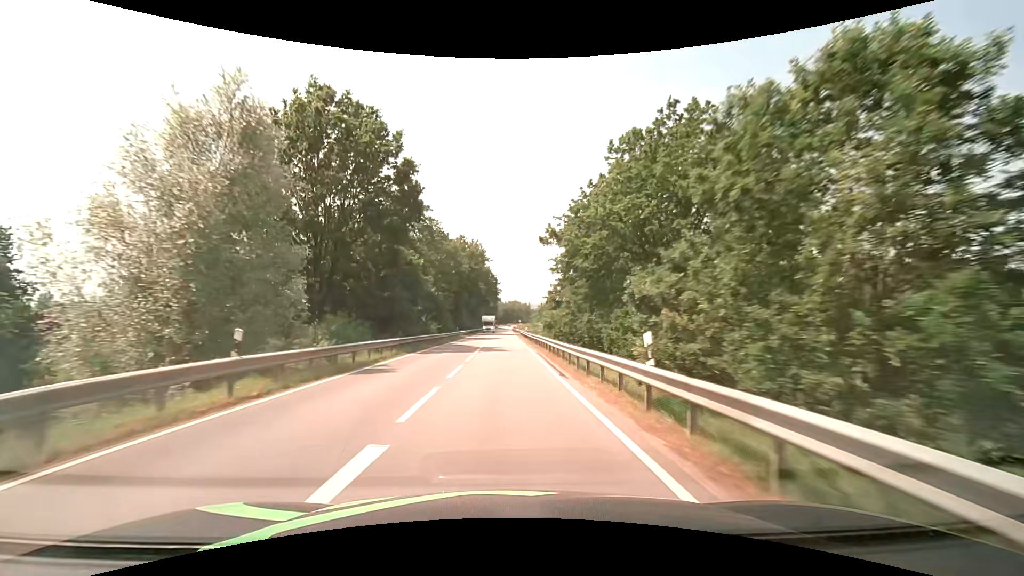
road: secondary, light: Day
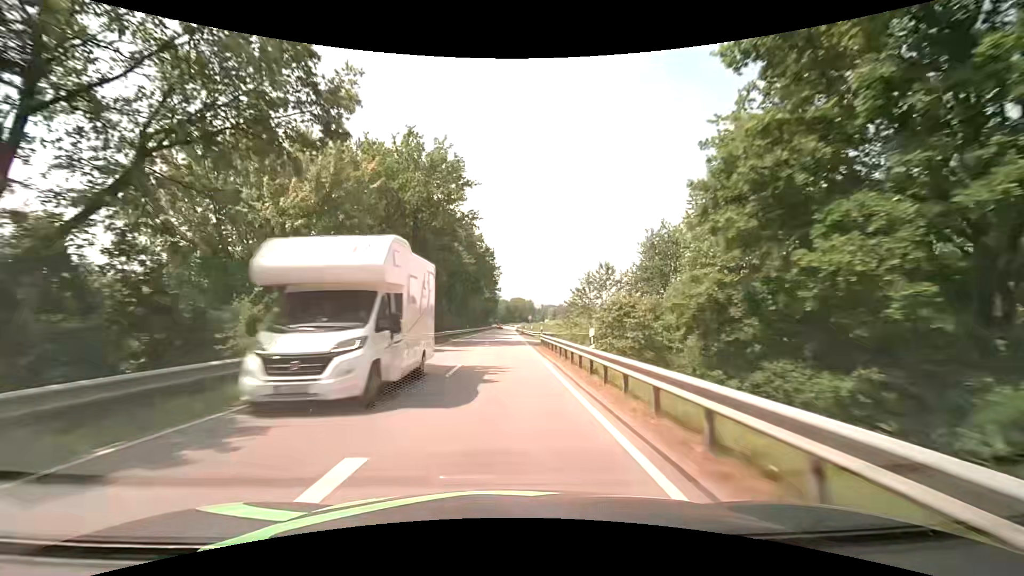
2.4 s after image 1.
(-0.3, +42.8) m; -1°
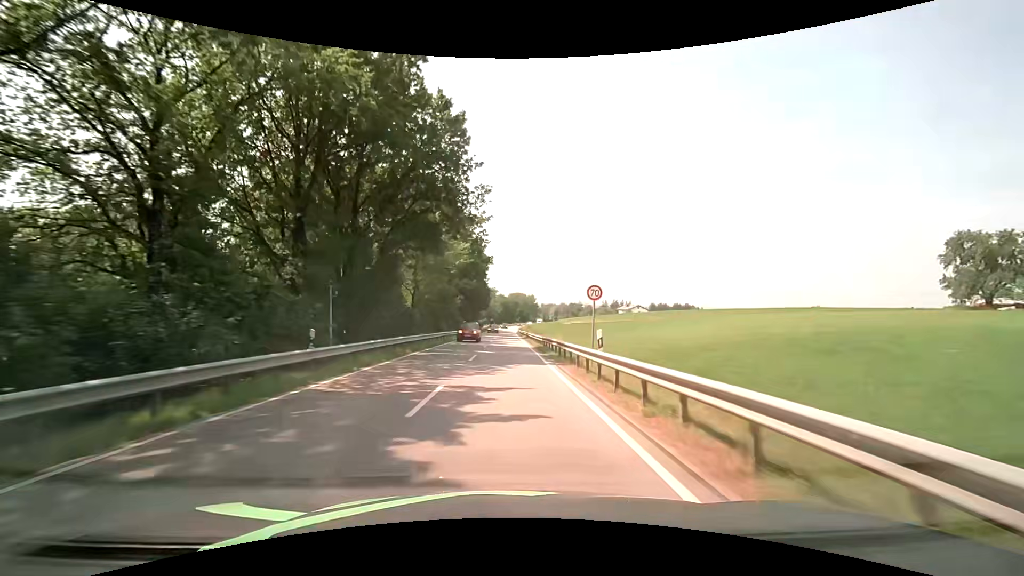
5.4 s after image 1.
(+0.2, +53.6) m; 0°
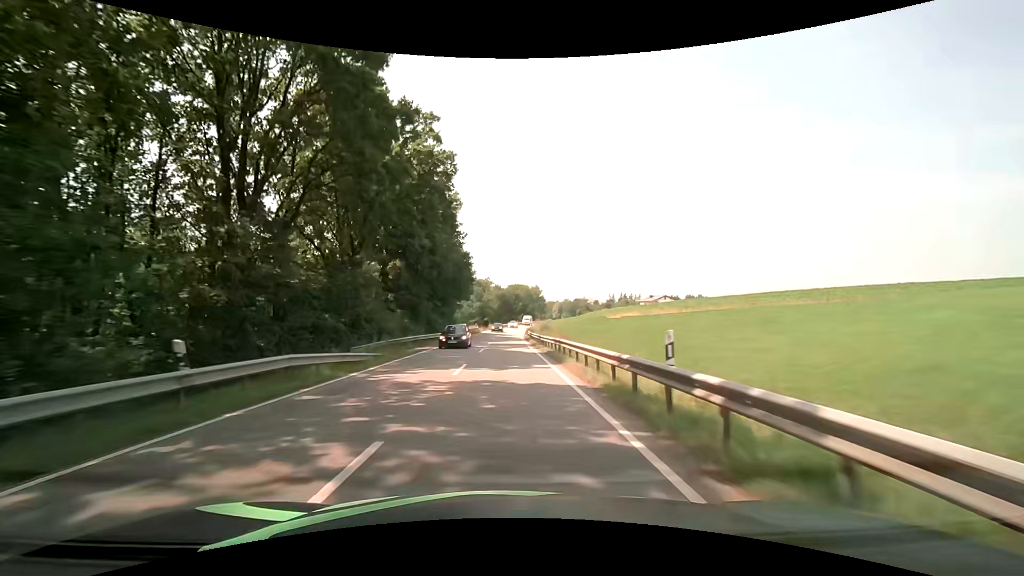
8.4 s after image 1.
(+0.1, +53.7) m; 0°
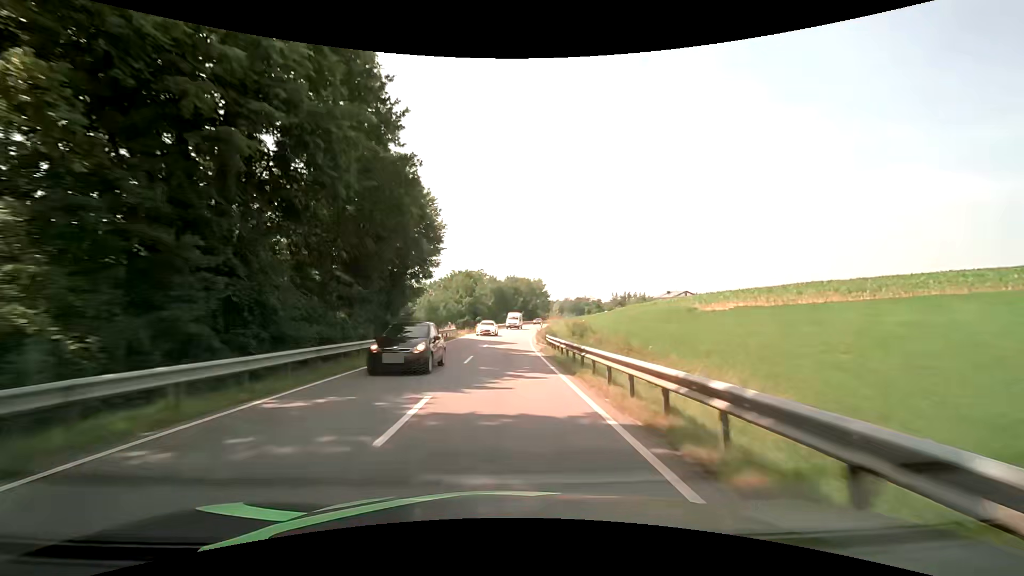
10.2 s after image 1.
(+0.1, +32.2) m; +1°
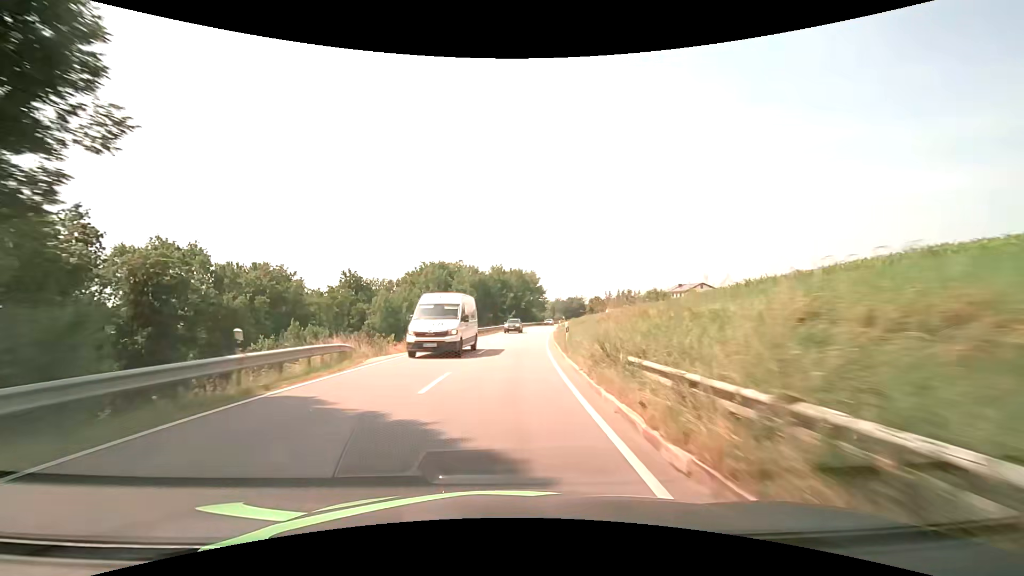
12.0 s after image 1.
(+0.1, +32.2) m; +2°
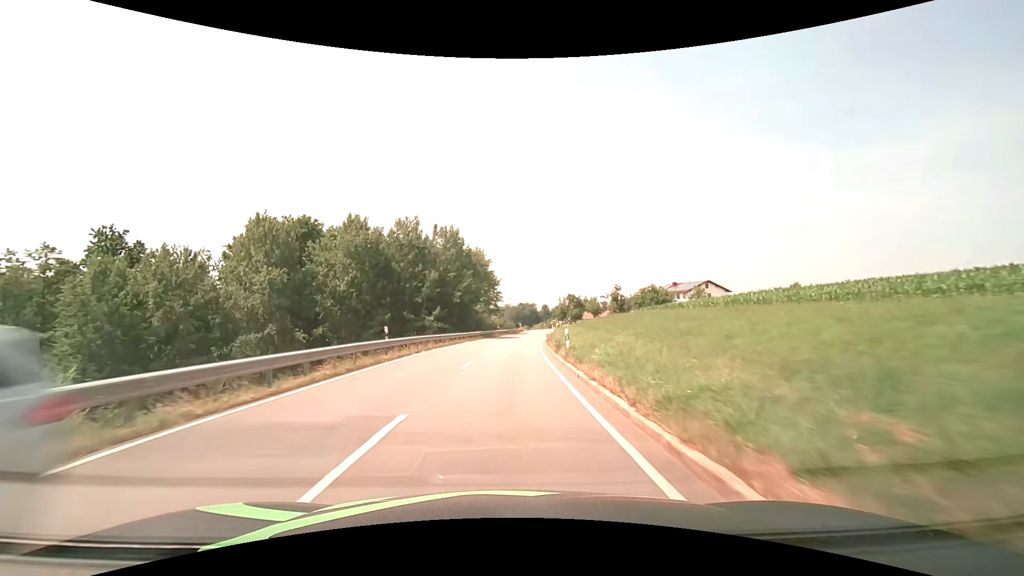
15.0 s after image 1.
(+2.2, +53.5) m; +5°
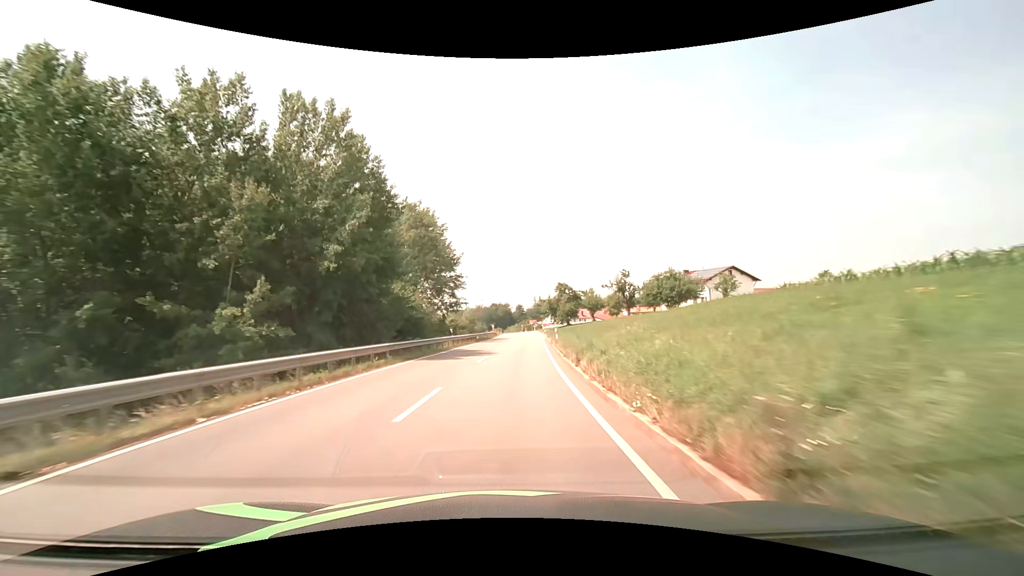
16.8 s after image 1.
(+0.8, +32.2) m; +3°
(0, +10) (0, +20) (+1, +30) (+1, +40) (+2, +50) (+3, +60) (+3, +70) (+3, +80) (+4, +90) (+4, +100) m
